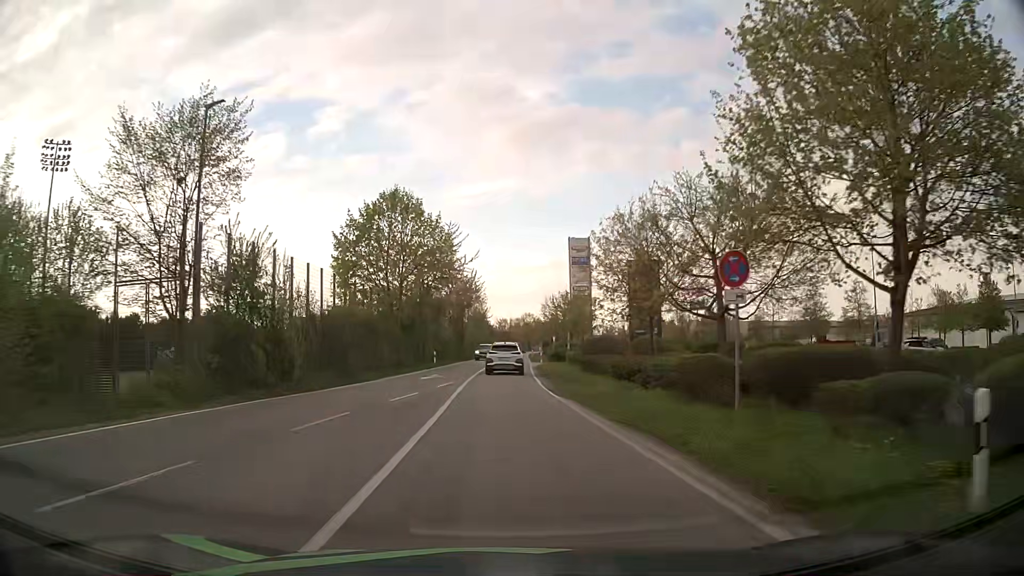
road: tertiary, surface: asphalt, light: Day
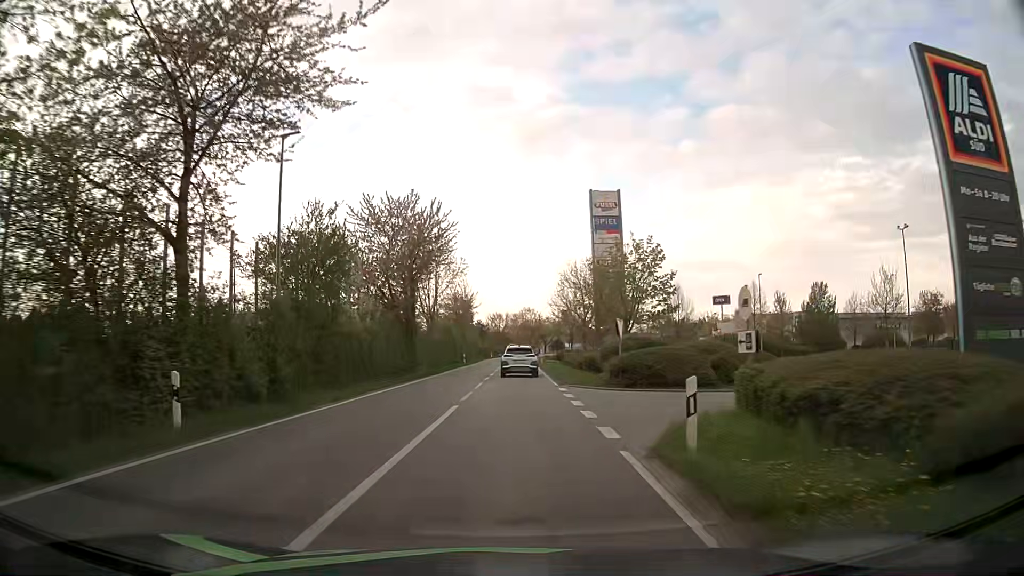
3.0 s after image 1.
(-0.1, +36.9) m; 0°
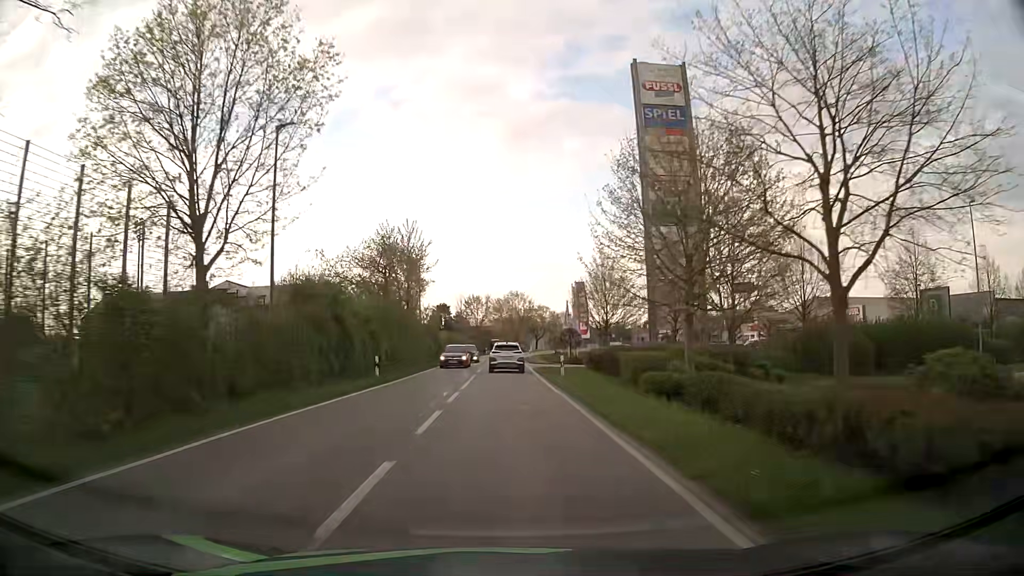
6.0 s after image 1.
(+0.5, +37.6) m; +1°
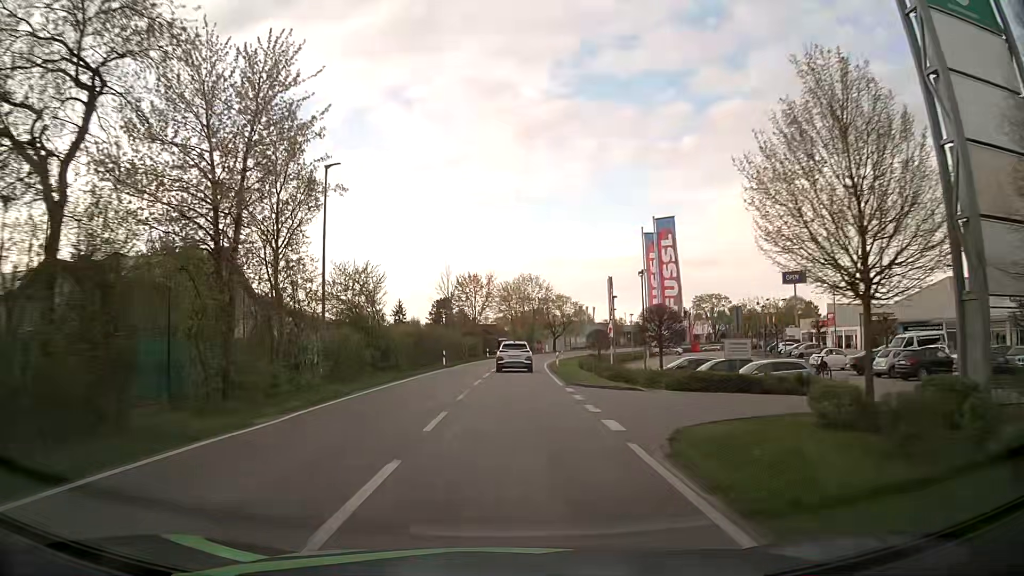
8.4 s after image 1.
(-0.1, +30.7) m; -1°
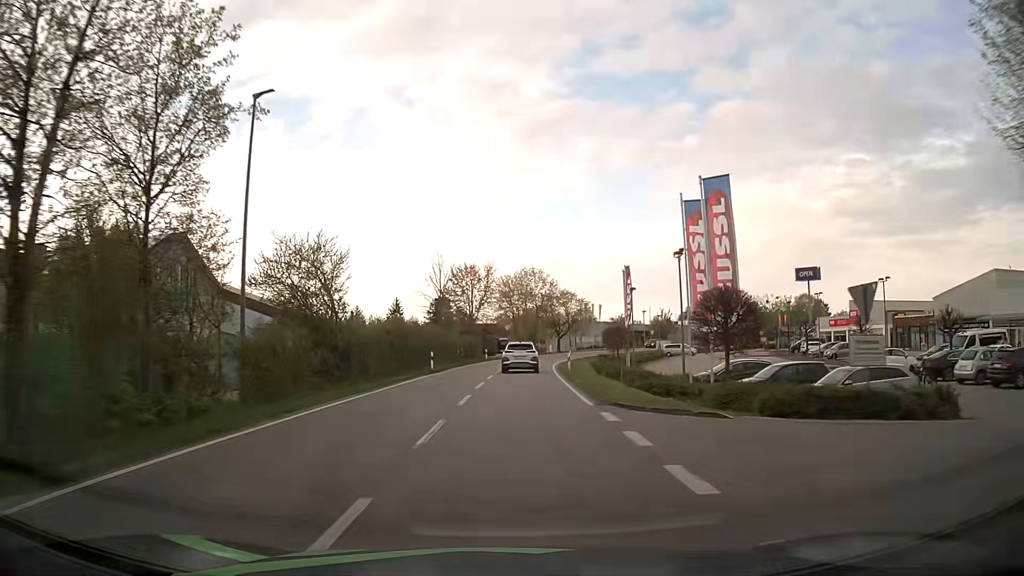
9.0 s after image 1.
(0.0, +7.7) m; 0°
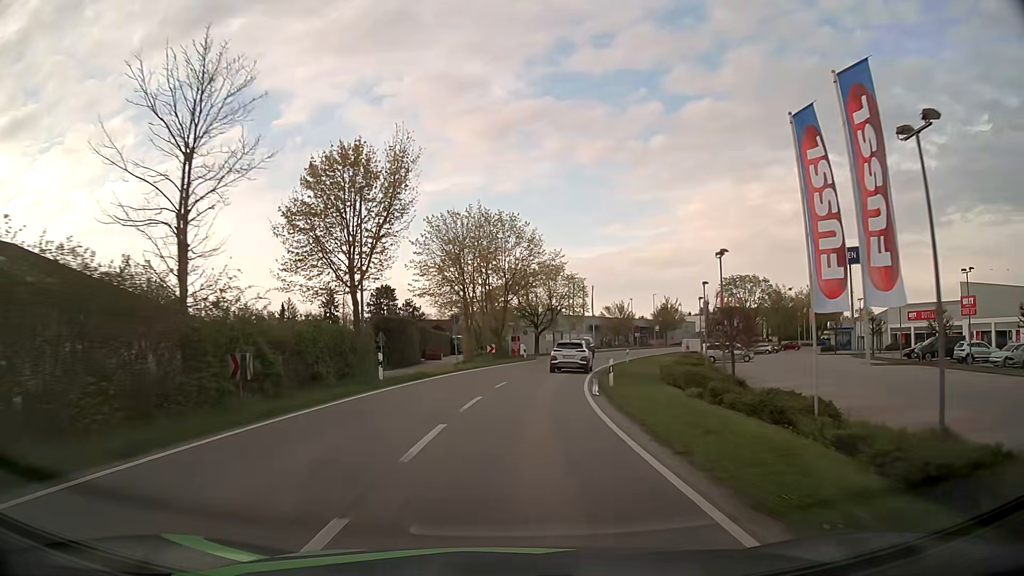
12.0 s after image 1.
(+0.6, +37.8) m; +3°
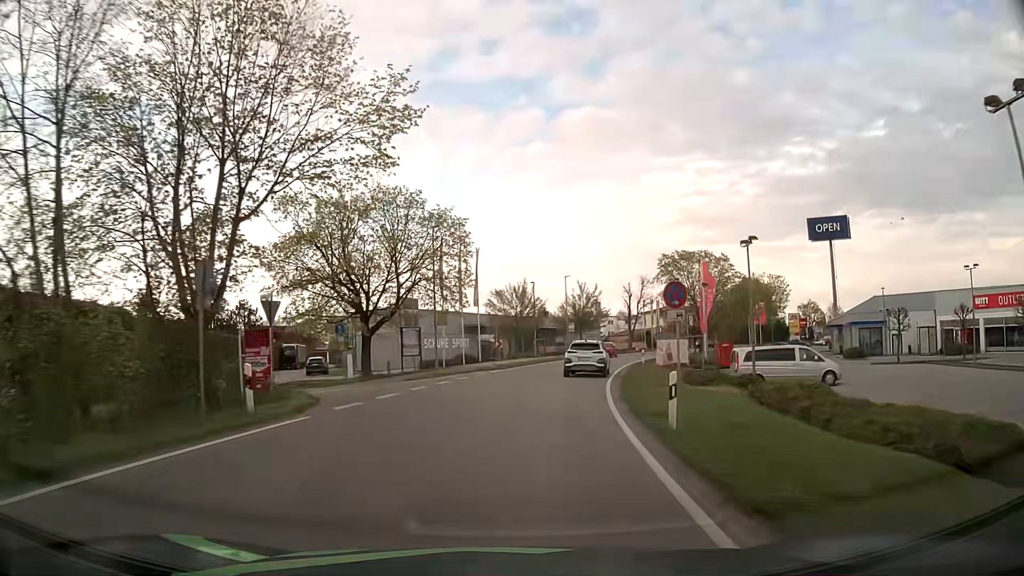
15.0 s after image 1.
(+3.4, +37.3) m; +11°
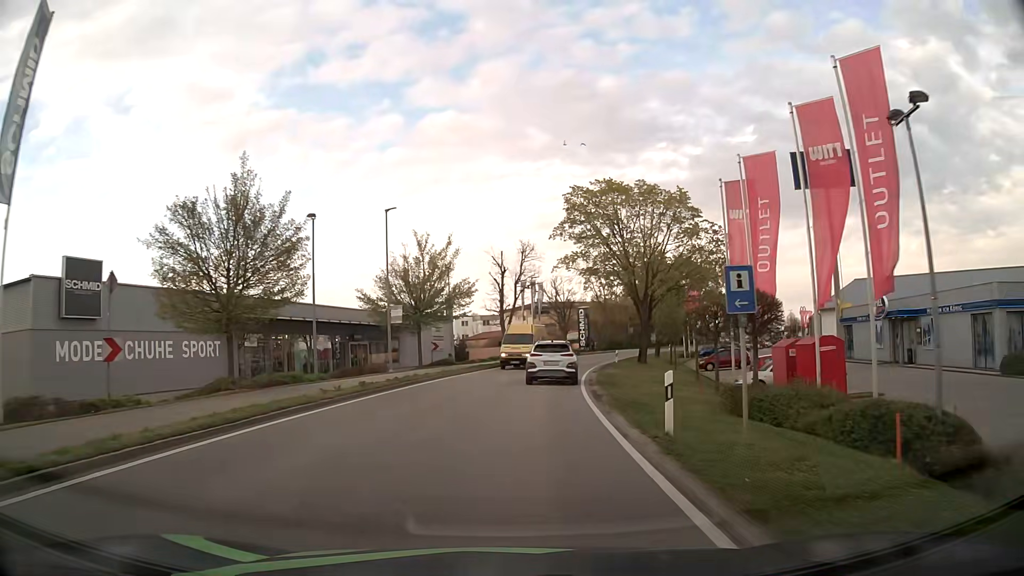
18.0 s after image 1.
(+4.4, +37.0) m; +13°
(0, +10) (+1, +20) (+2, +30) (+3, +40) (+5, +50) (+8, +59) (+11, +69) (+14, +78) (+18, +87) (+23, +96) m
